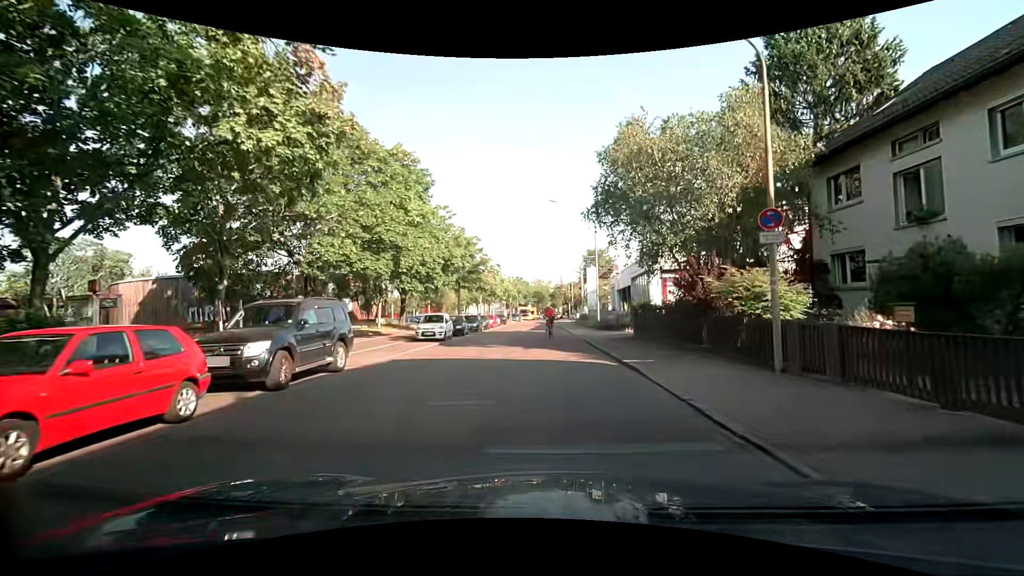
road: residential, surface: asphalt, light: Day
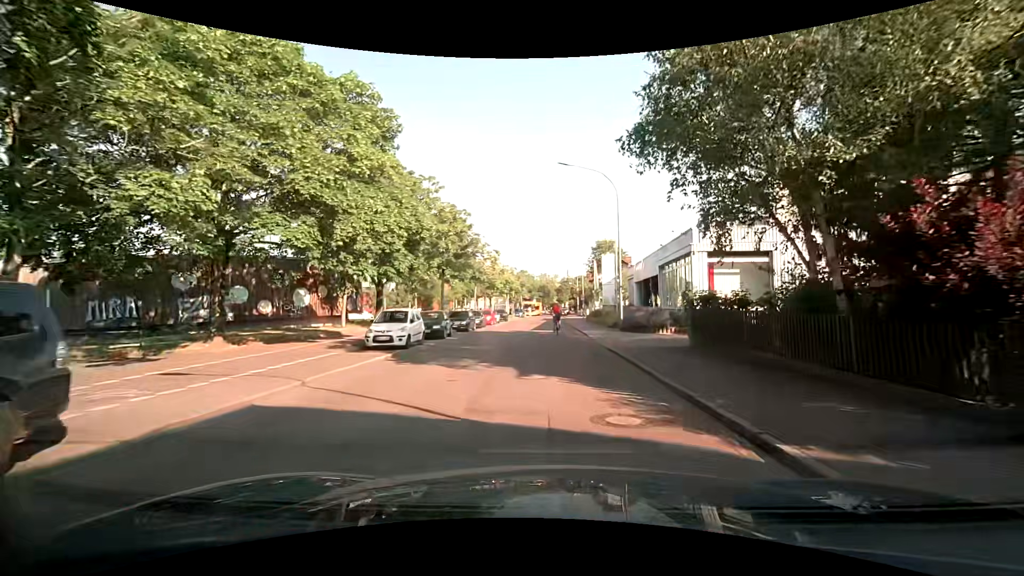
(-0.1, +8.3) m; 0°
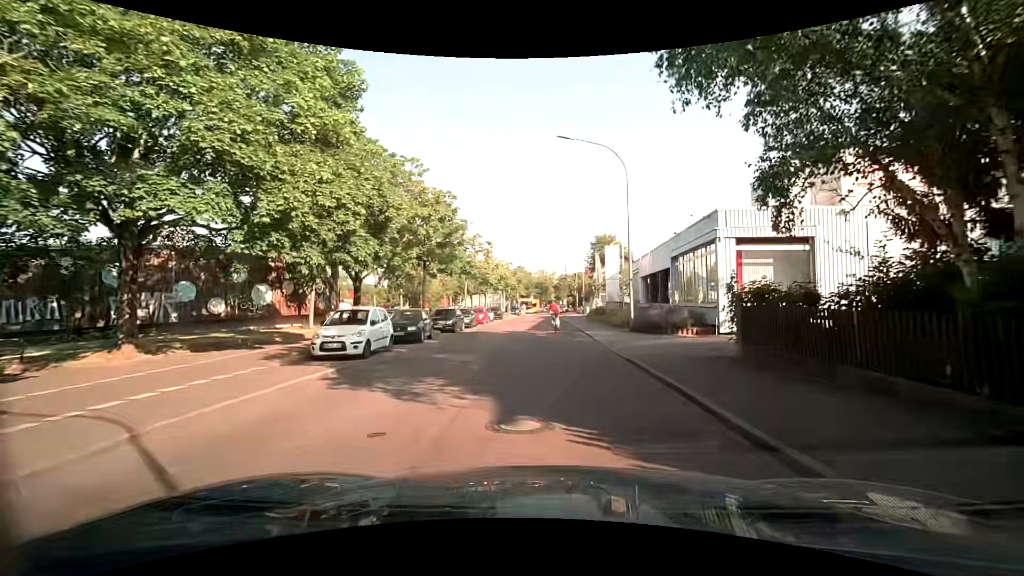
(0.0, +4.1) m; -1°
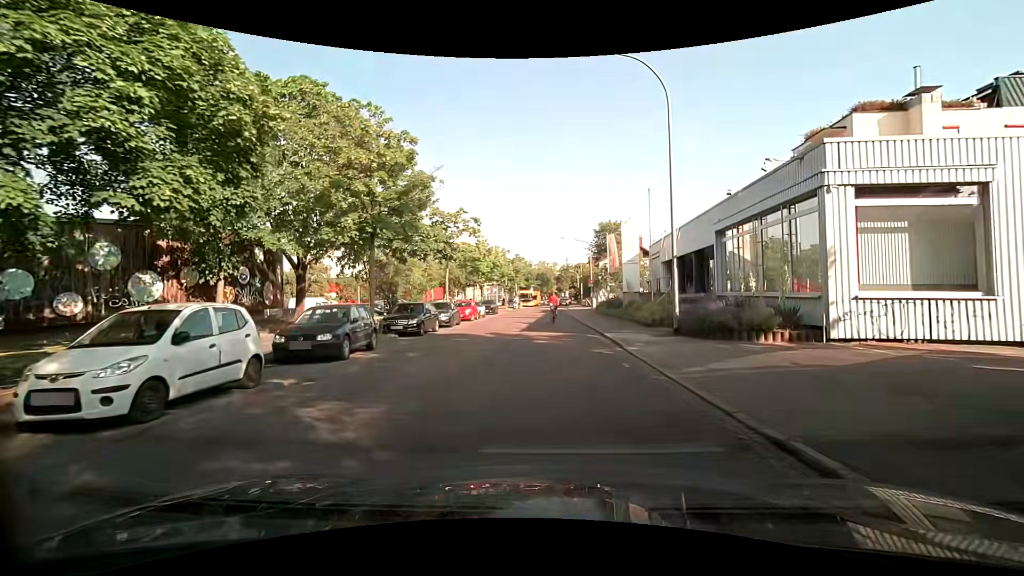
(+0.1, +8.0) m; 0°
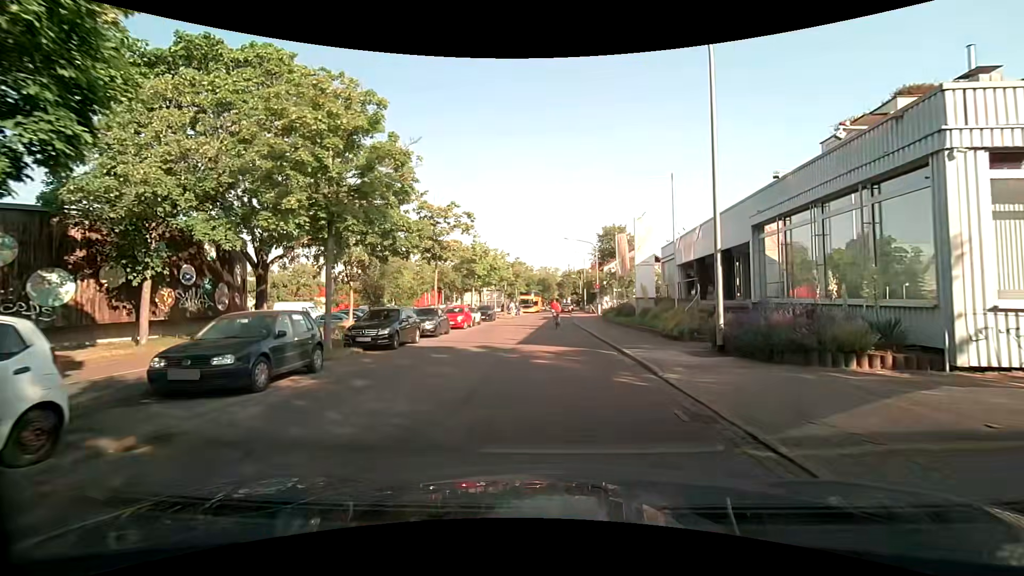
(0.0, +3.9) m; -1°
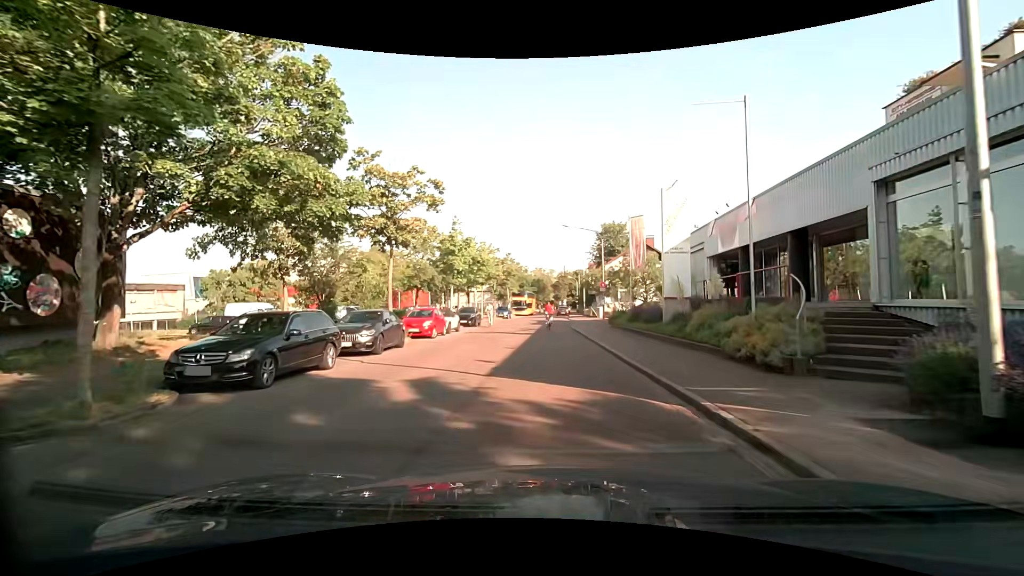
(+0.2, +7.6) m; +3°
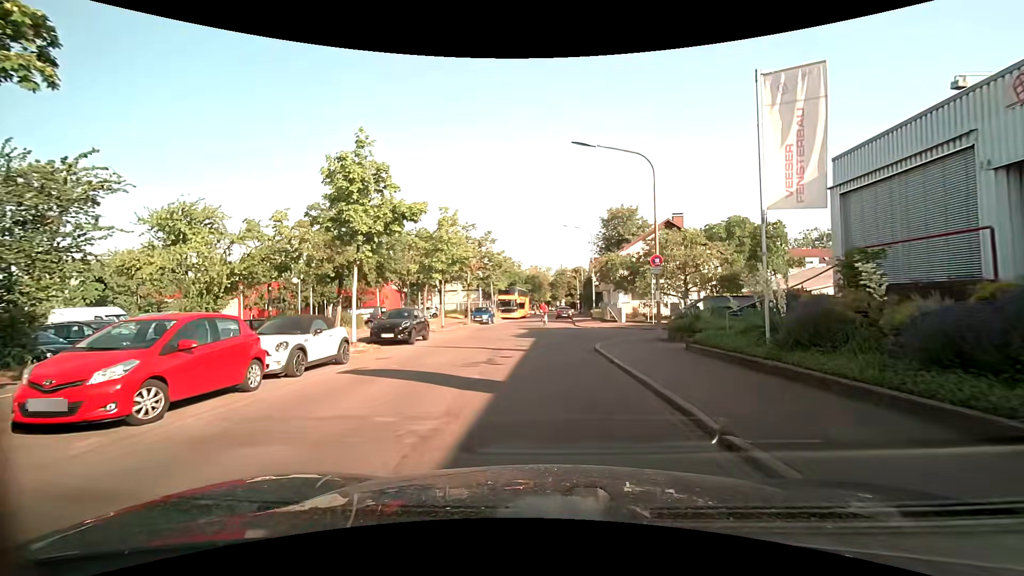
(-0.2, +17.3) m; +1°
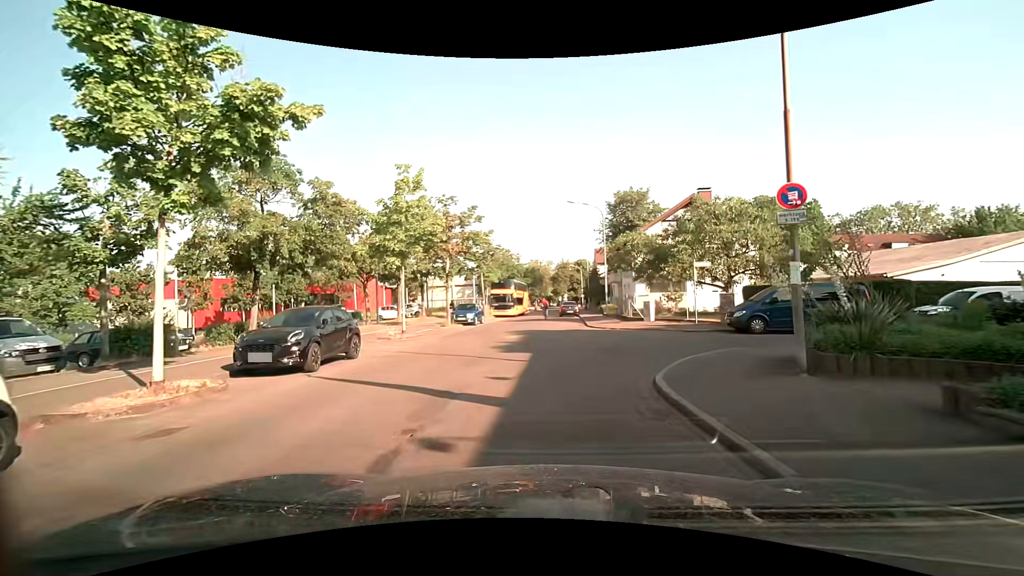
(-0.2, +9.0) m; -1°
(0, +10) (0, +20) (0, +30) (-1, +40) (-1, +50) (-1, +60) (-1, +70) (0, +80) (0, +90) (+1, +100) m
